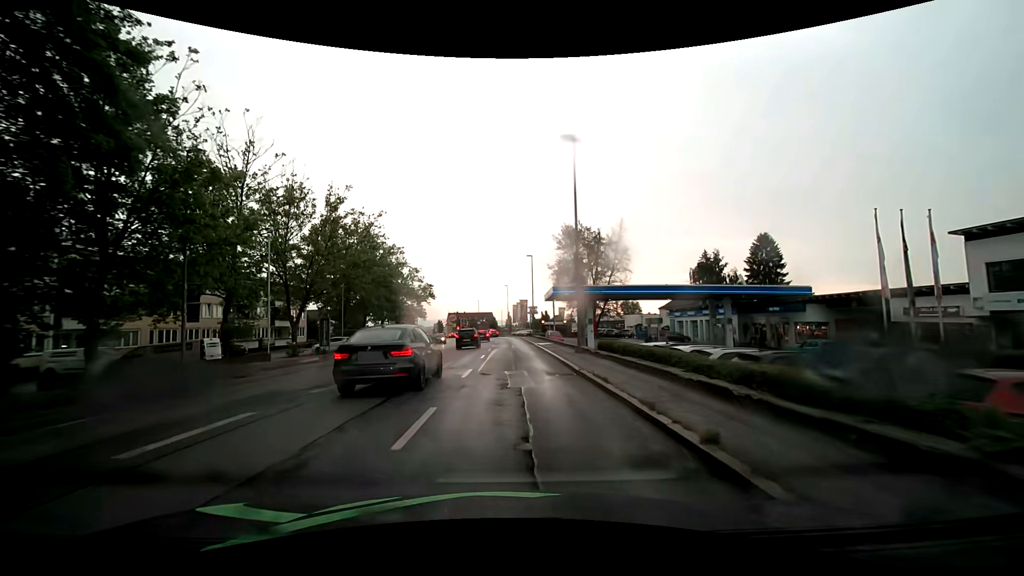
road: tertiary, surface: asphalt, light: Day
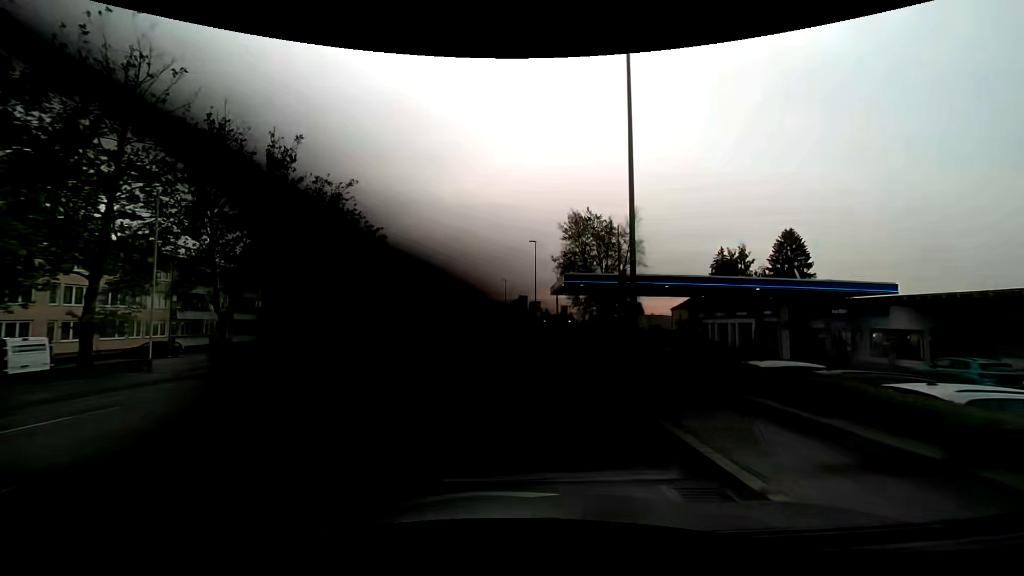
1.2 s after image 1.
(0.0, +10.1) m; +1°
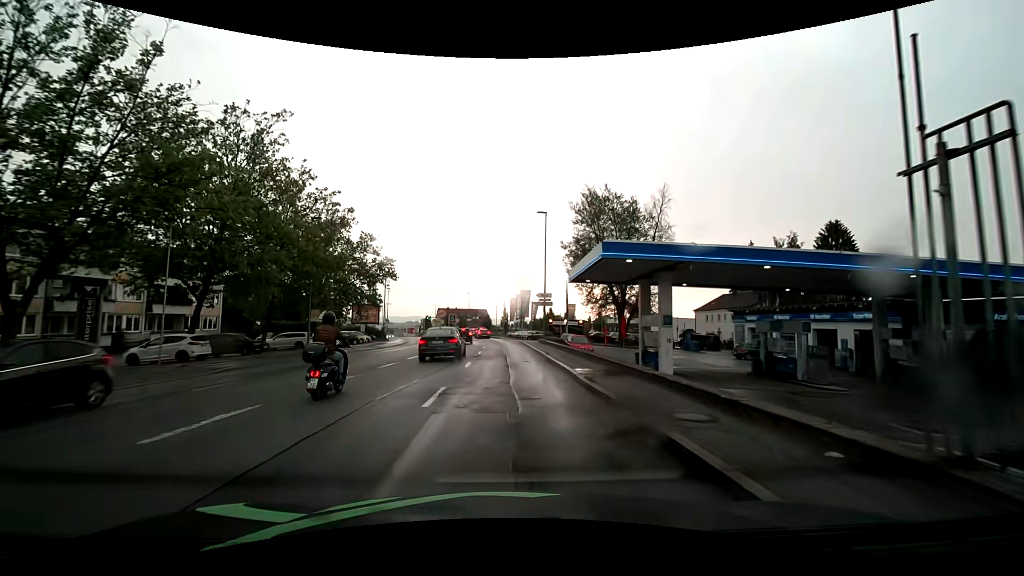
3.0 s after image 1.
(-0.1, +13.5) m; -1°
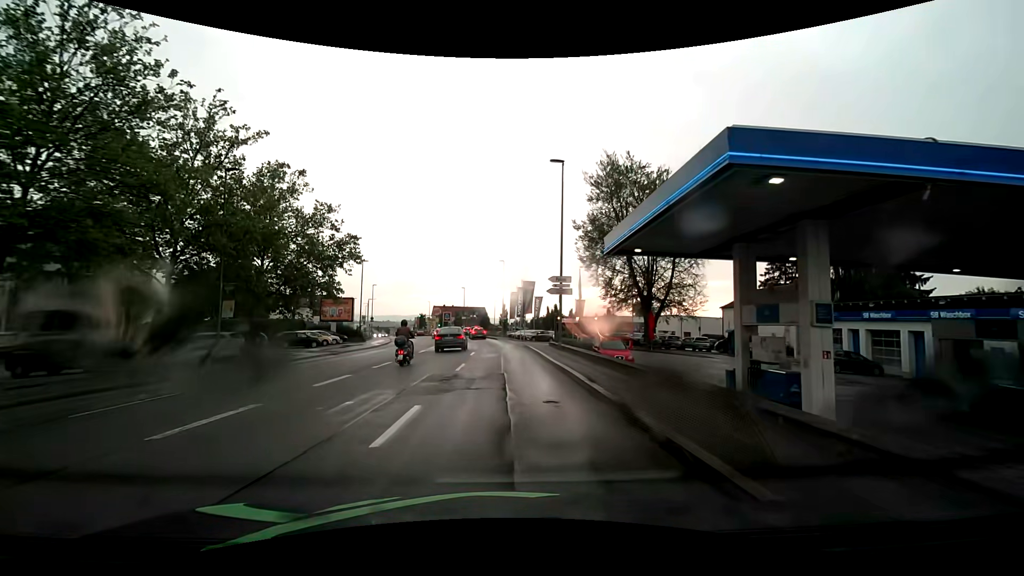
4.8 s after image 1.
(+0.1, +11.7) m; +1°
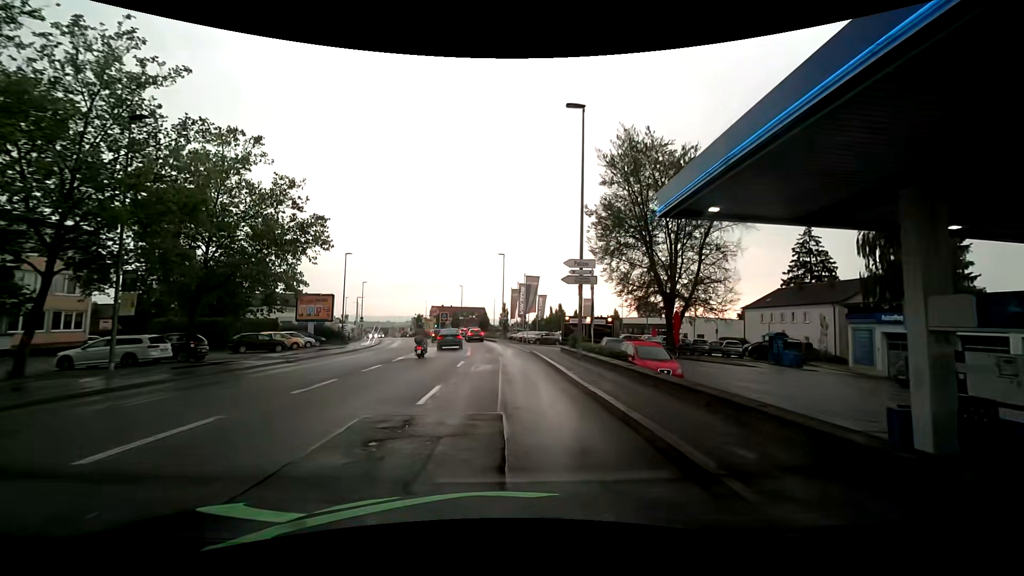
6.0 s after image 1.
(0.0, +7.0) m; +1°
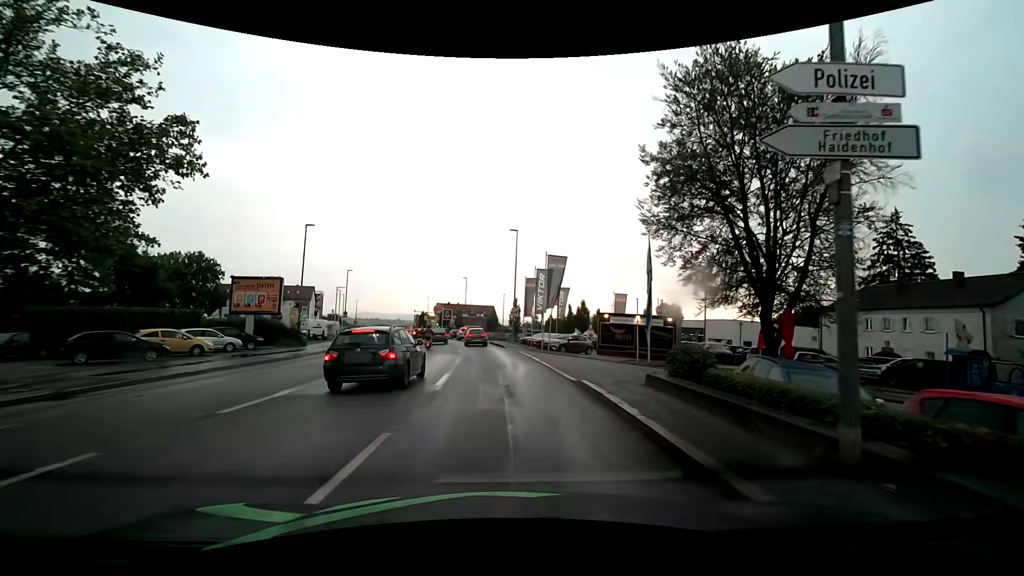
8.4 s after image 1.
(-0.3, +14.8) m; -2°
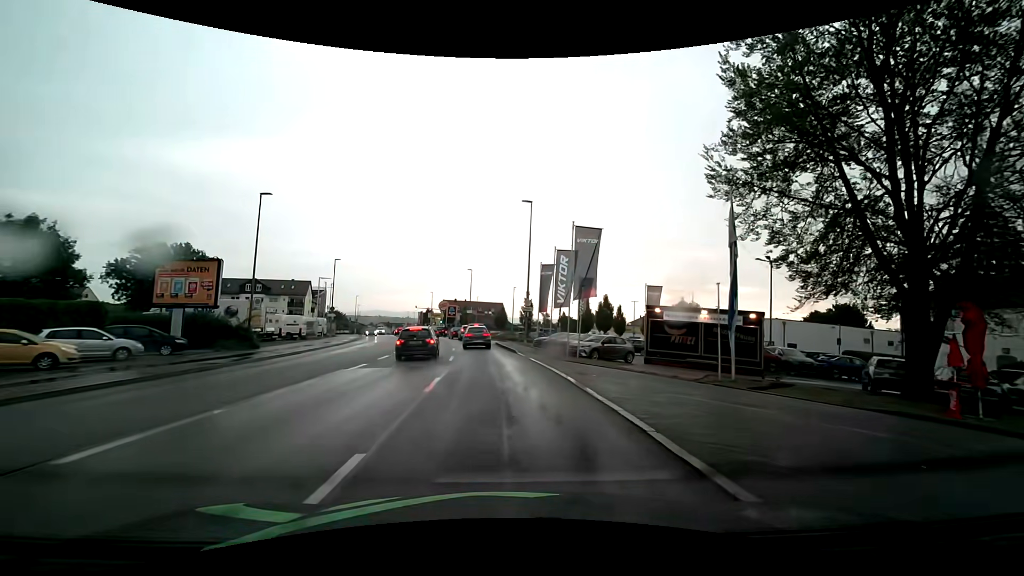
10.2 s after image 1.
(-0.1, +9.6) m; -1°
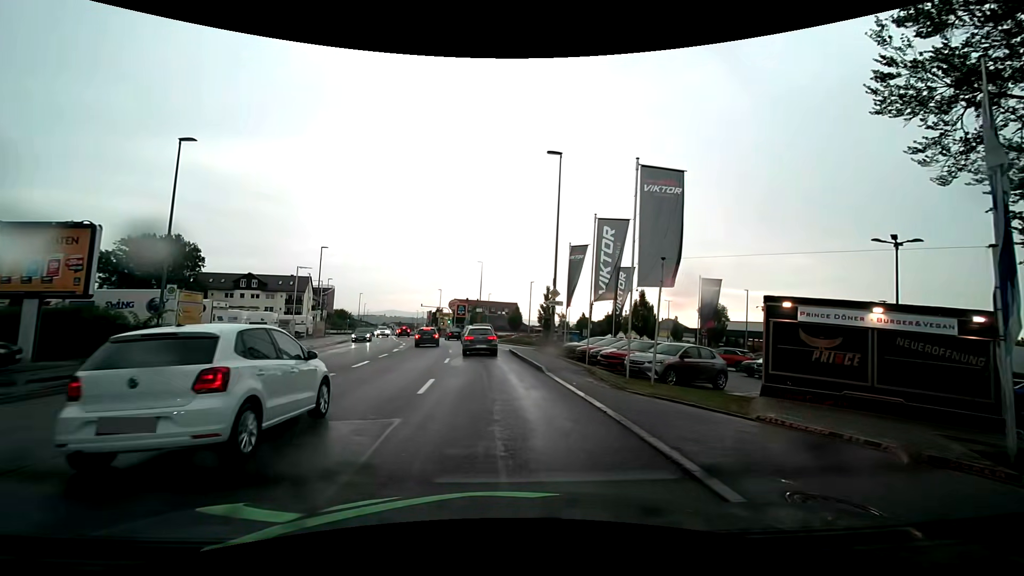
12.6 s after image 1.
(-0.2, +10.0) m; -2°
(0, +10) (-1, +20) (-2, +30) (-3, +40) (-4, +50) (-6, +60) (-8, +69) (-11, +79) (-13, +89) (-16, +98) m
